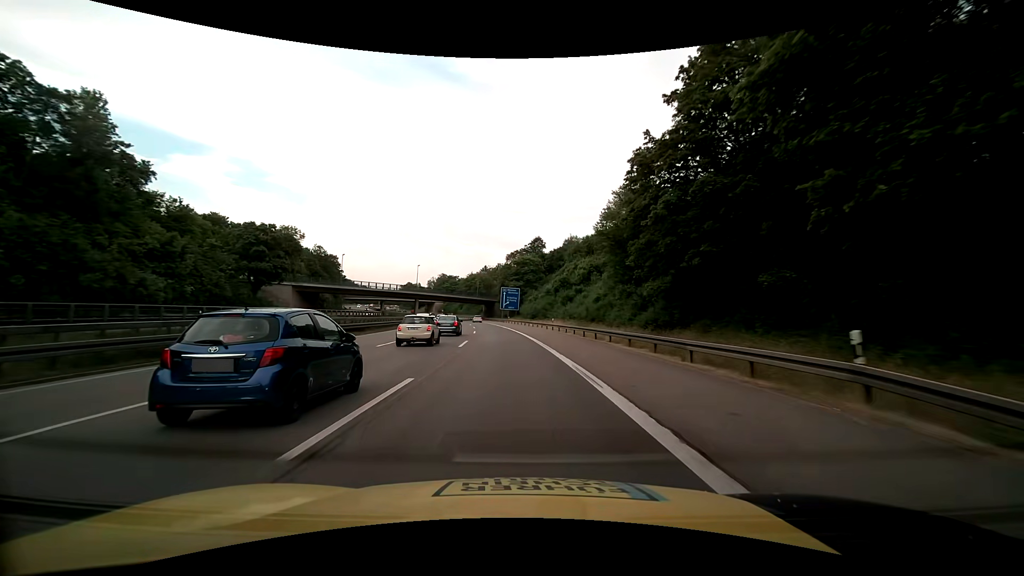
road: motorway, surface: asphalt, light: Day
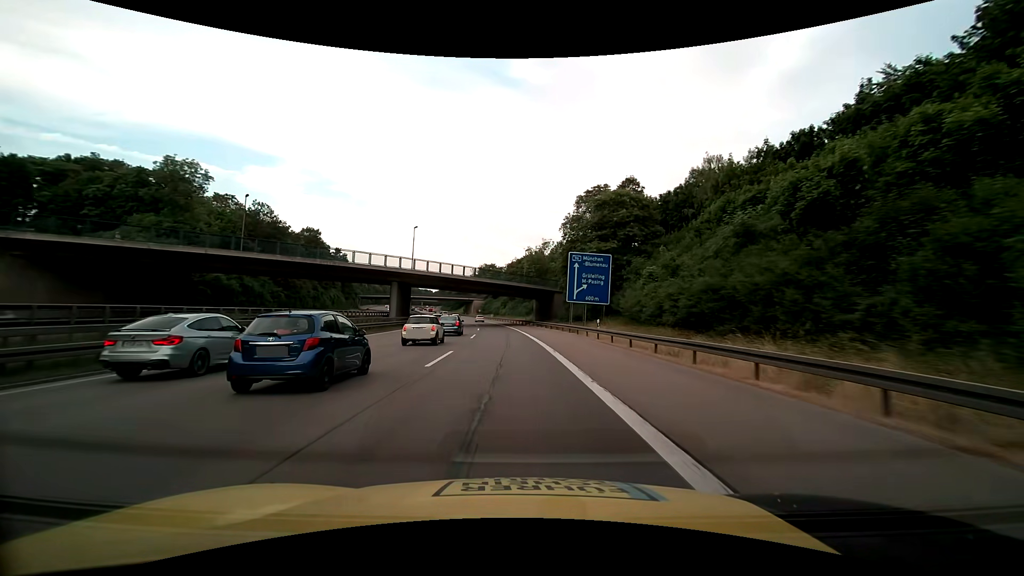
(-3.5, +64.0) m; -6°
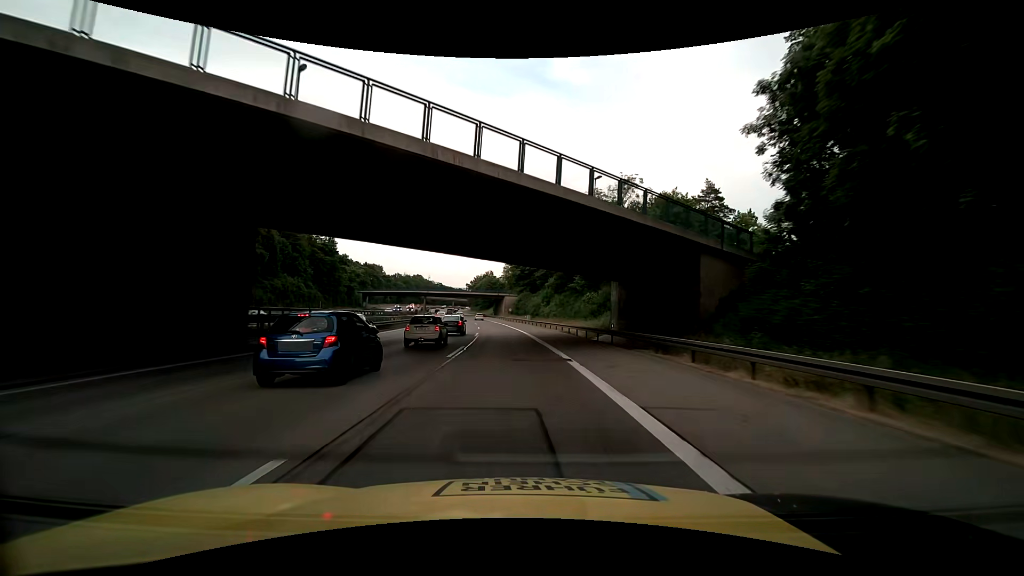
(-2.2, +51.3) m; -4°
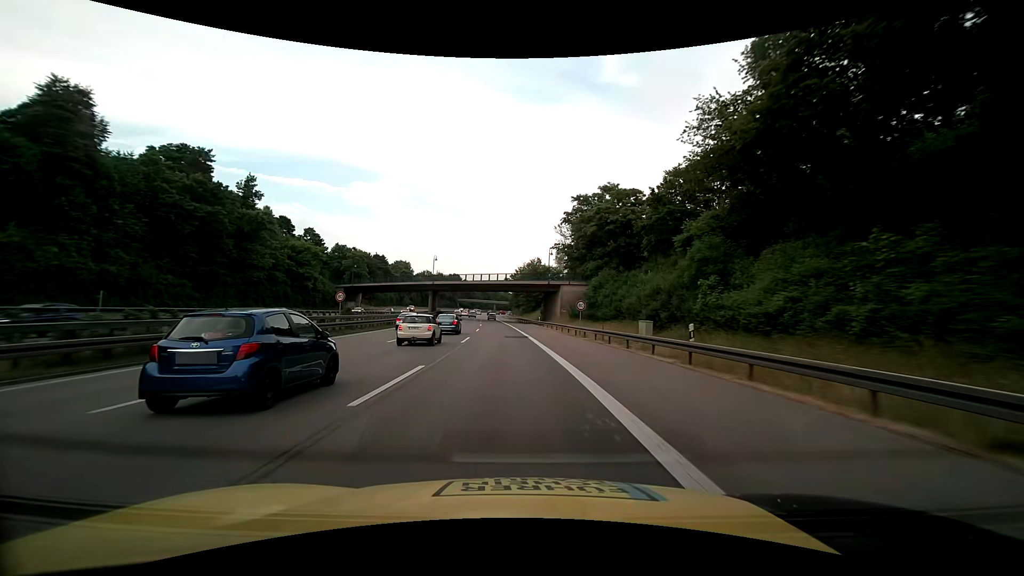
(-3.0, +64.1) m; -6°
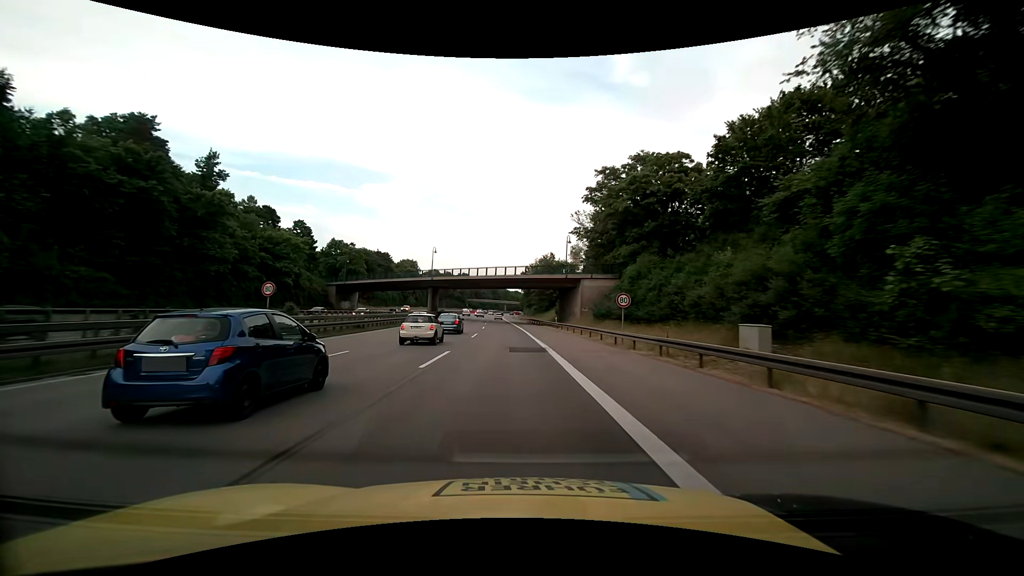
(-0.1, +12.8) m; -1°
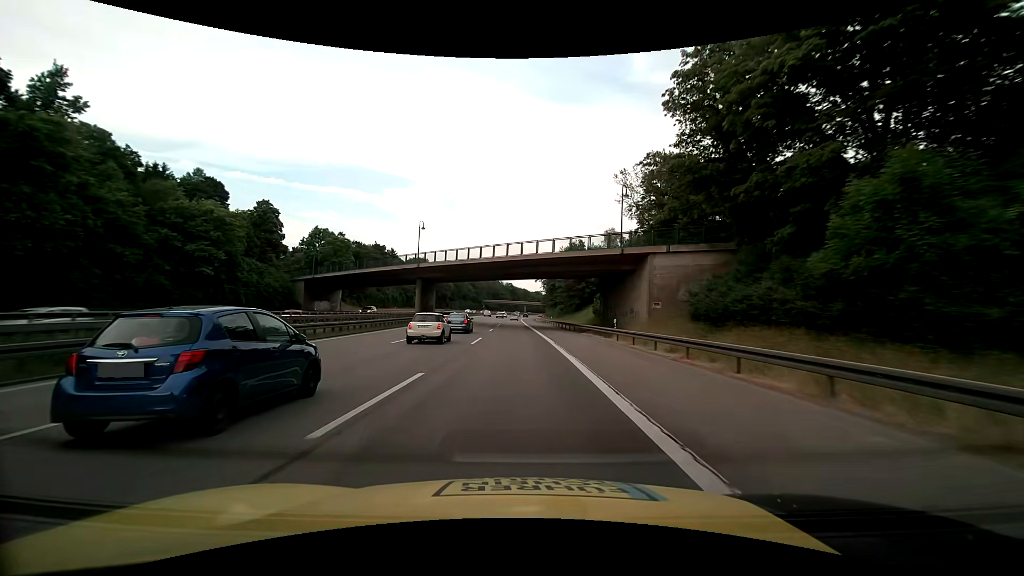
(-0.6, +25.6) m; -2°
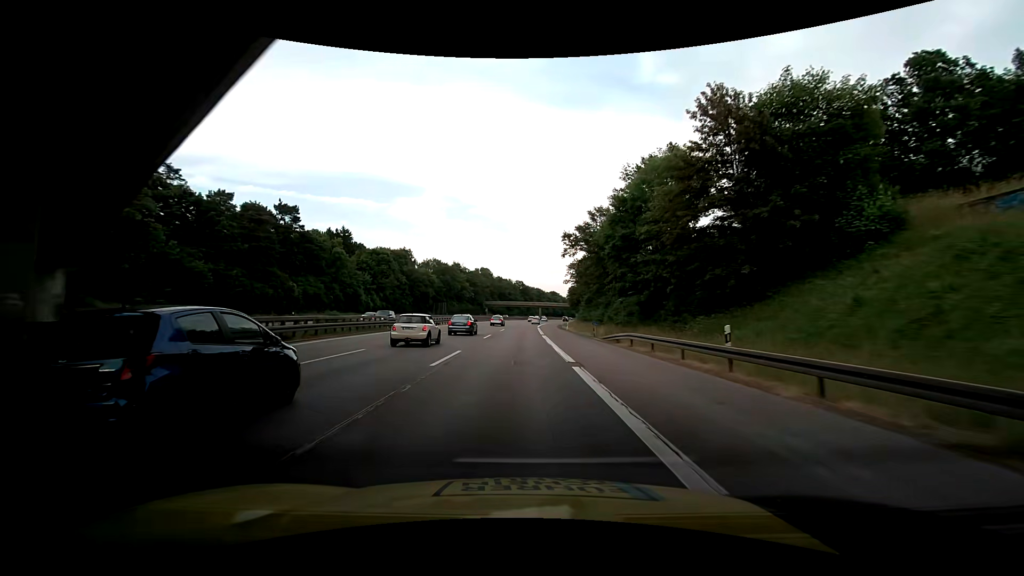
(-1.4, +64.1) m; -2°
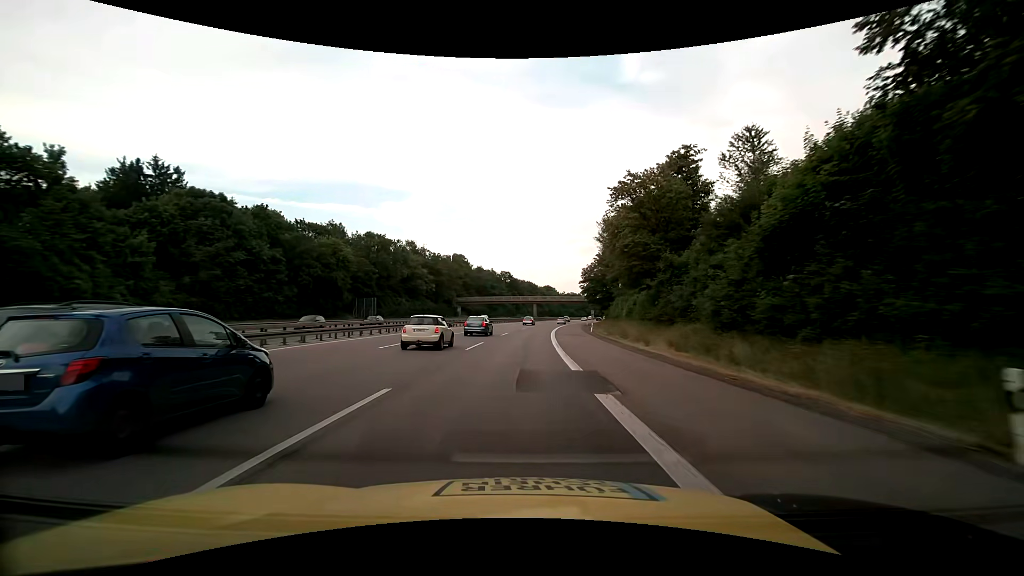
(+0.6, +64.1) m; +1°
(0, +10) (0, +20) (0, +30) (+1, +40) (+1, +50) (+2, +60) (+3, +70) (+4, +80) (+5, +90) (+6, +100) m
